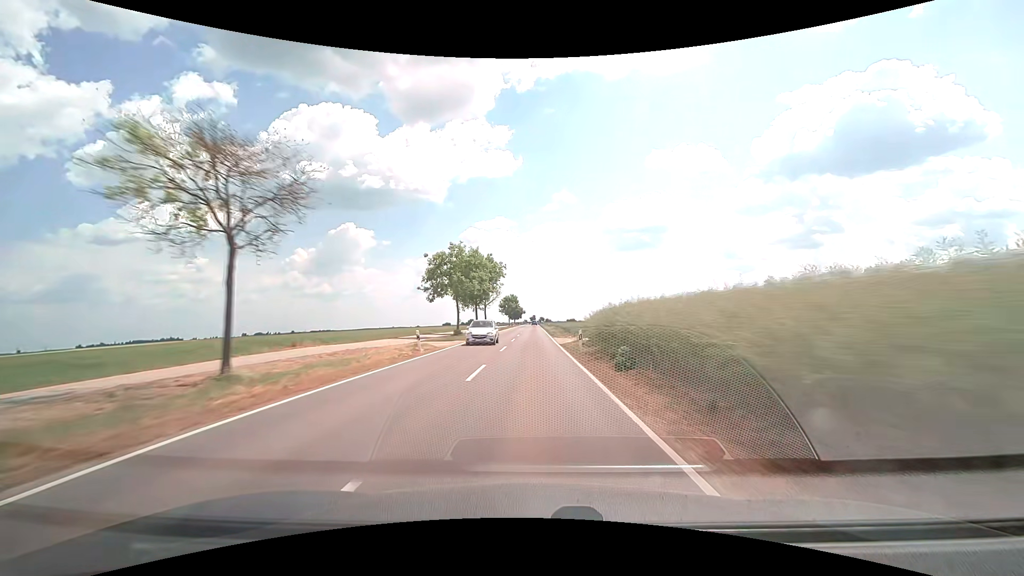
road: secondary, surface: asphalt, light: Day
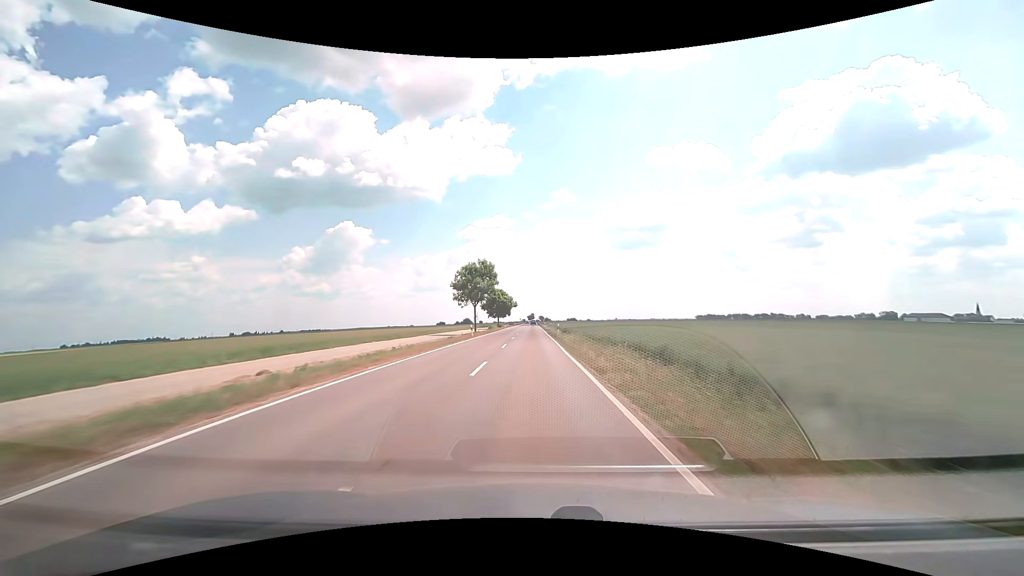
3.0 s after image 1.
(-0.2, +80.1) m; 0°
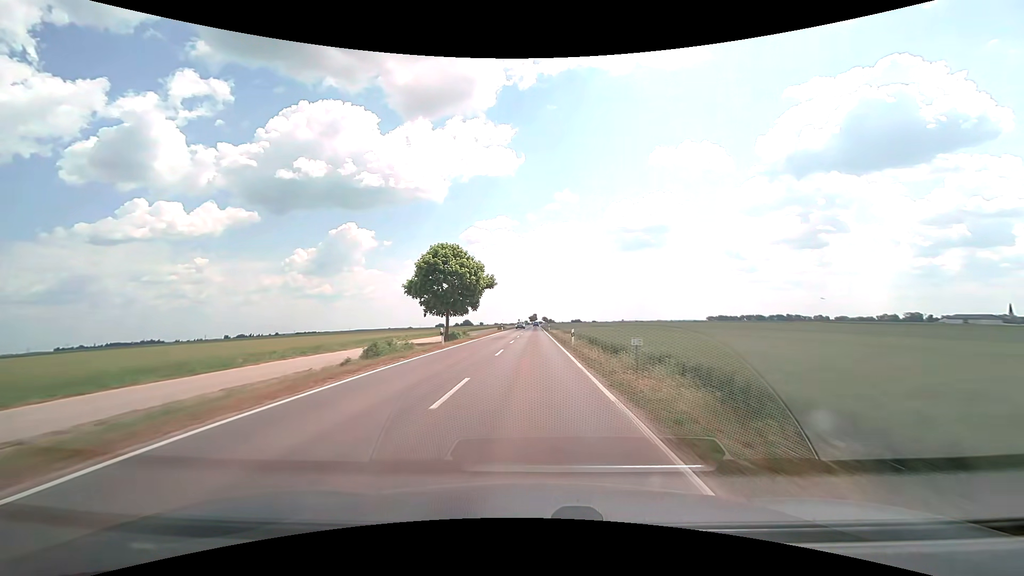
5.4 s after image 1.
(-0.2, +64.0) m; 0°
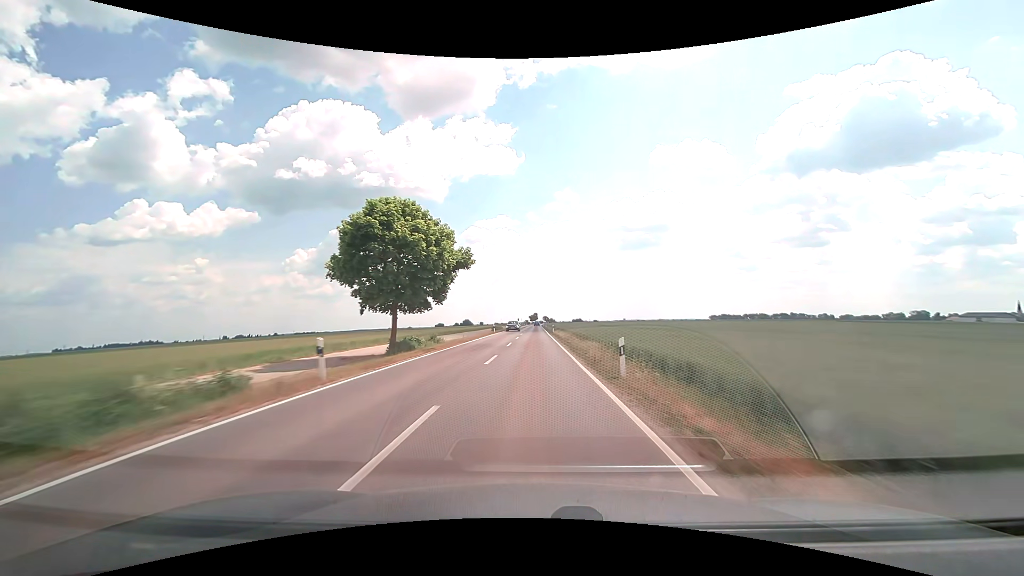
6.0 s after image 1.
(0.0, +16.0) m; 0°
(0, +10) (0, +20) (0, +30) (0, +40) (0, +50) (0, +60) (0, +70) (0, +80) (0, +90) (0, +100) m
